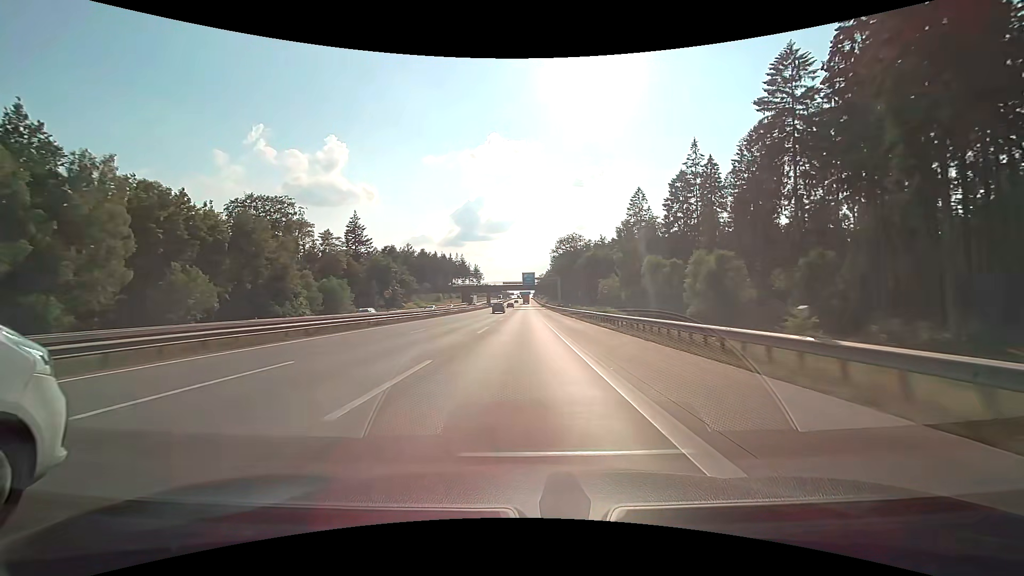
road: motorway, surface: concrete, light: Day
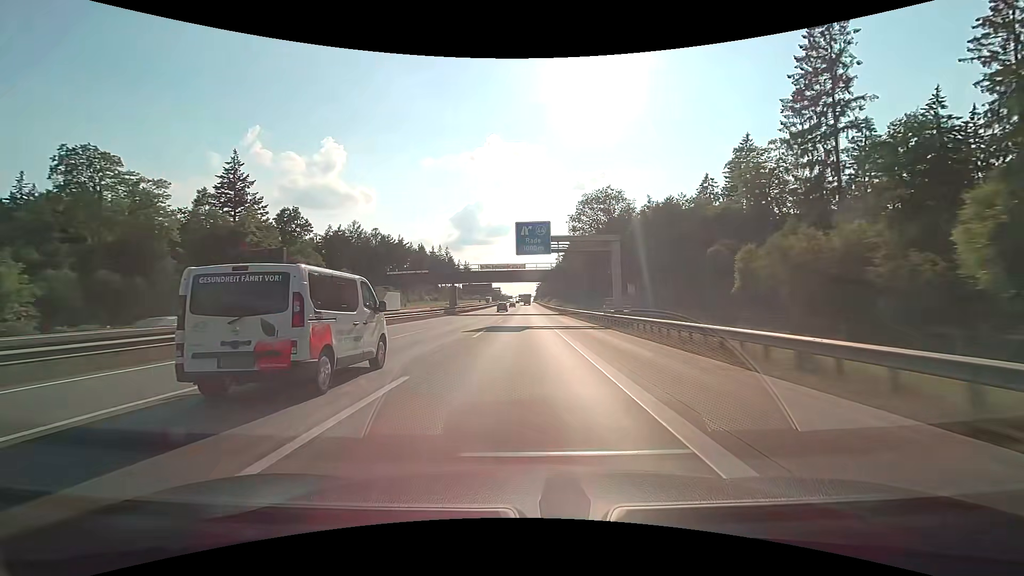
(0.0, +75.9) m; 0°
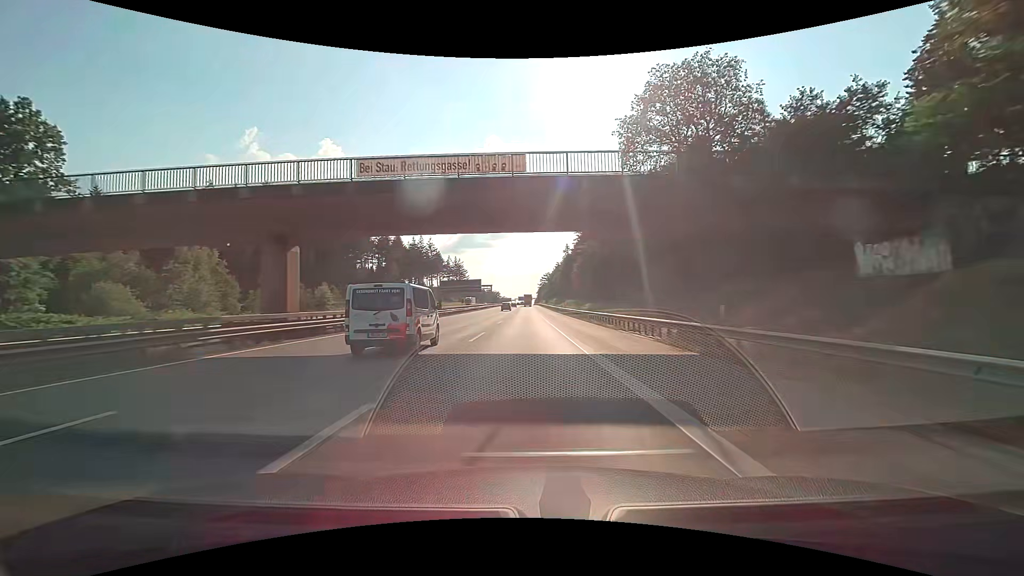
(0.0, +57.0) m; 0°
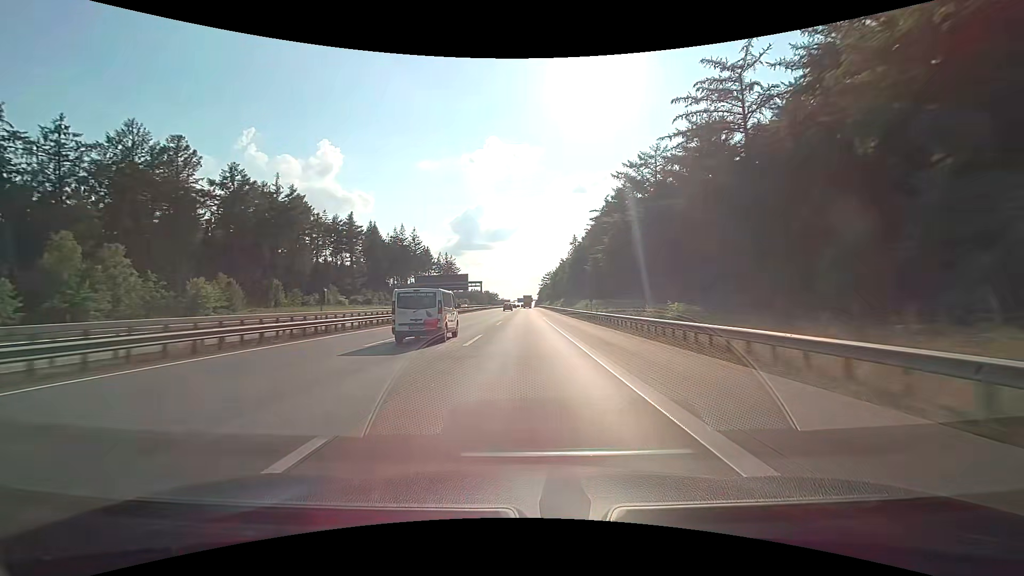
(0.0, +38.0) m; 0°
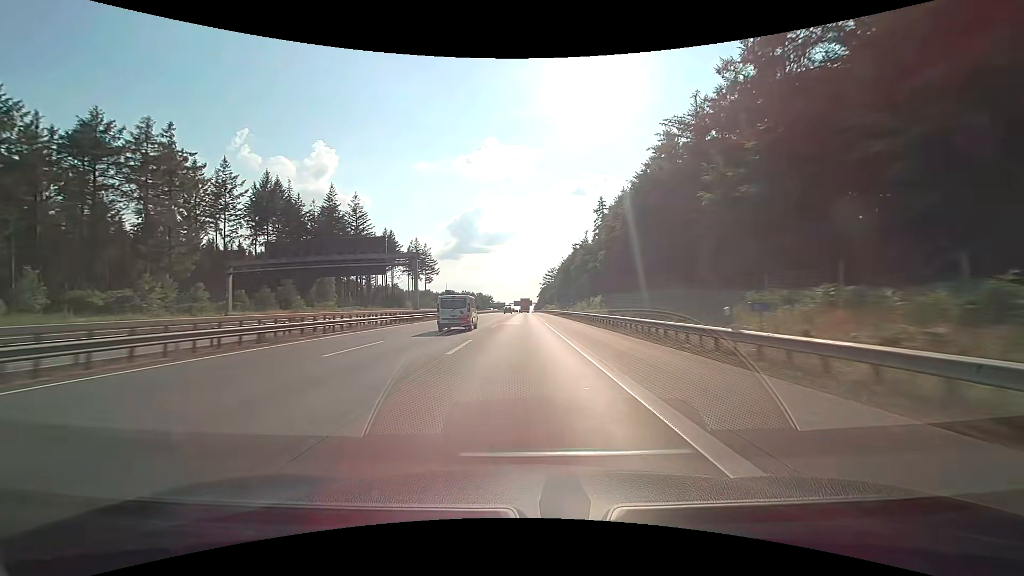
(0.0, +75.8) m; 0°
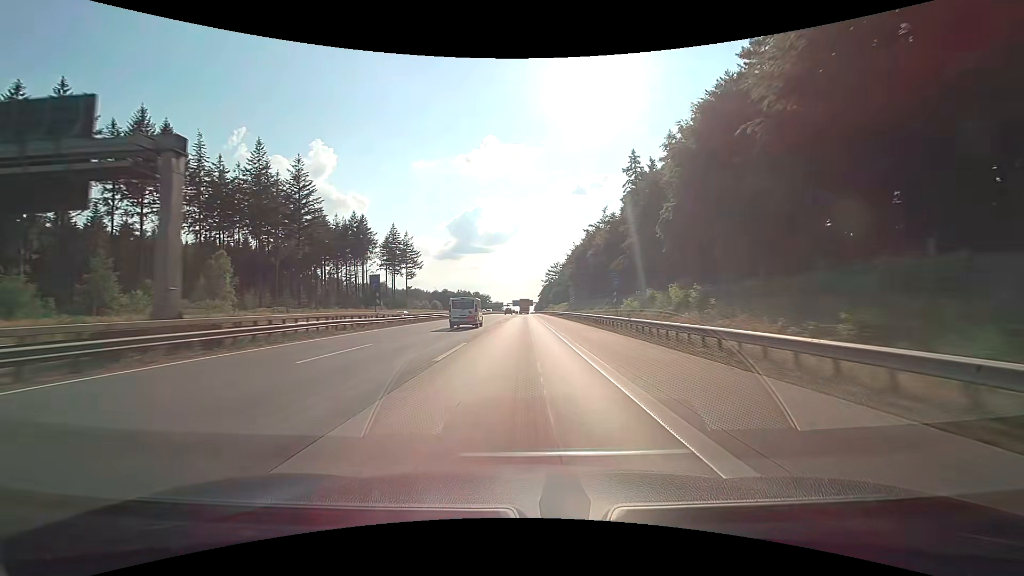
(0.0, +37.9) m; 0°
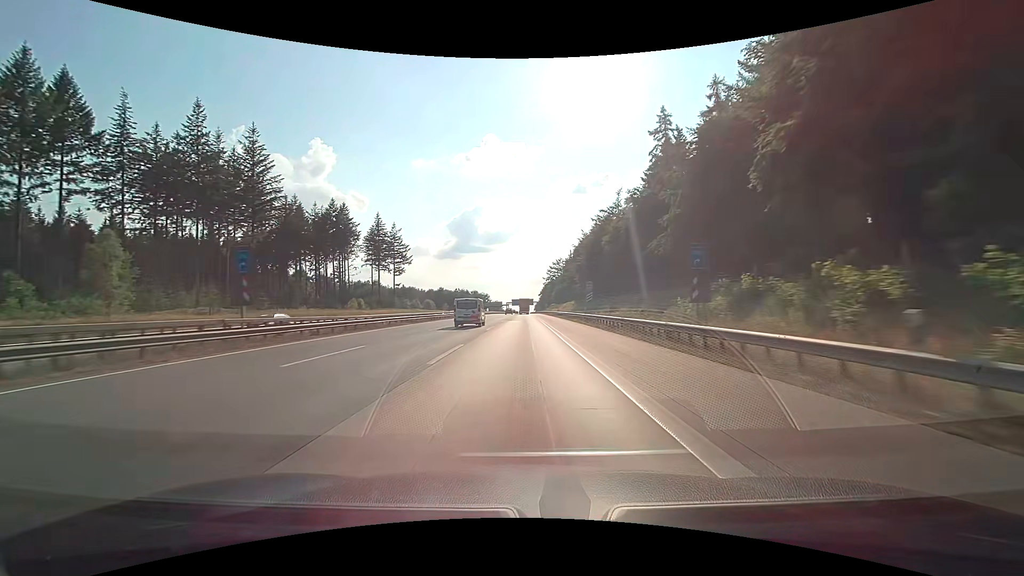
(0.0, +19.0) m; 0°
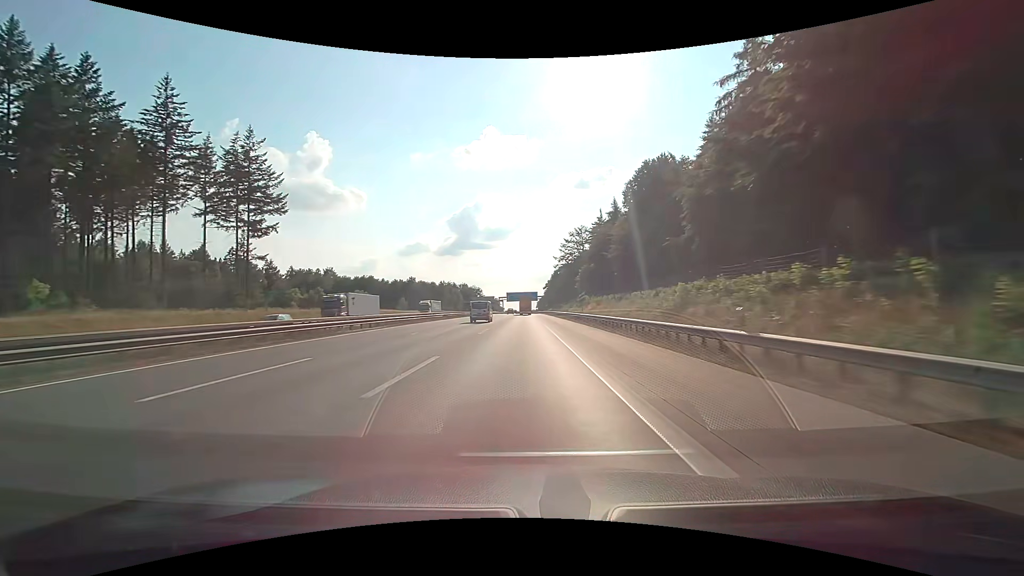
(0.0, +95.1) m; 0°
(0, +10) (0, +20) (0, +30) (0, +40) (0, +50) (0, +60) (0, +70) (0, +80) (0, +90) (0, +100) m
